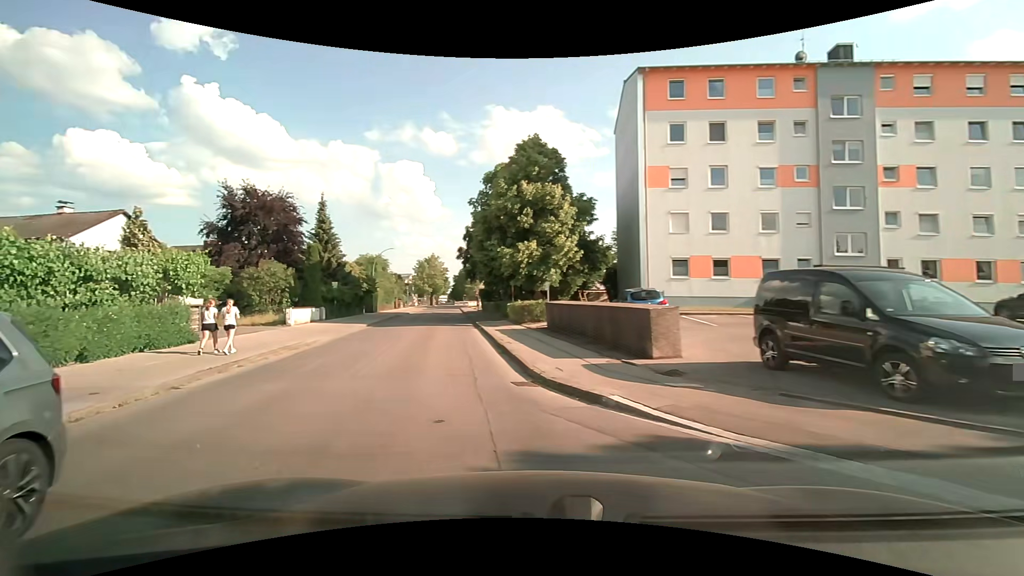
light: Day
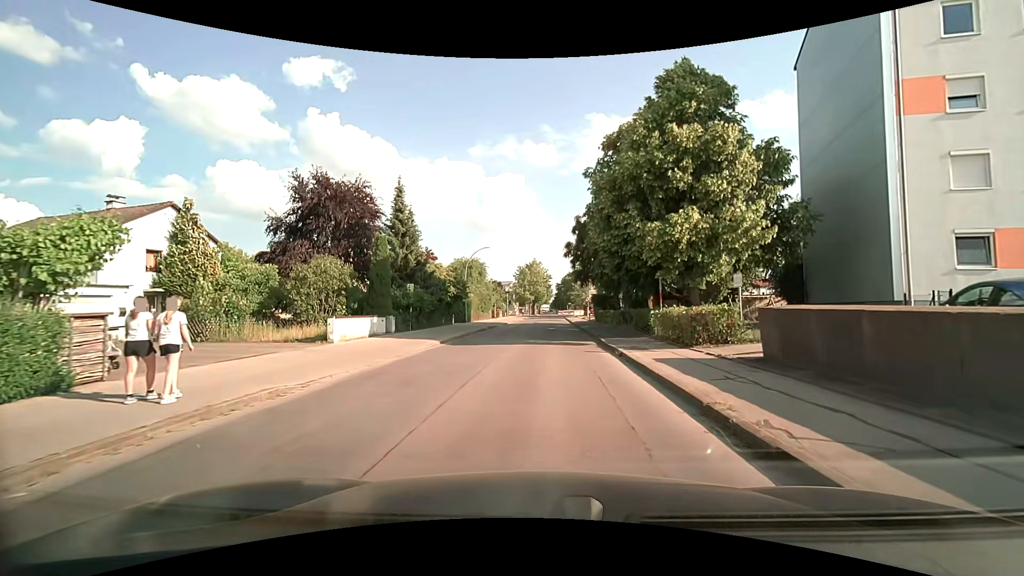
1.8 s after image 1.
(-1.9, +10.7) m; -13°
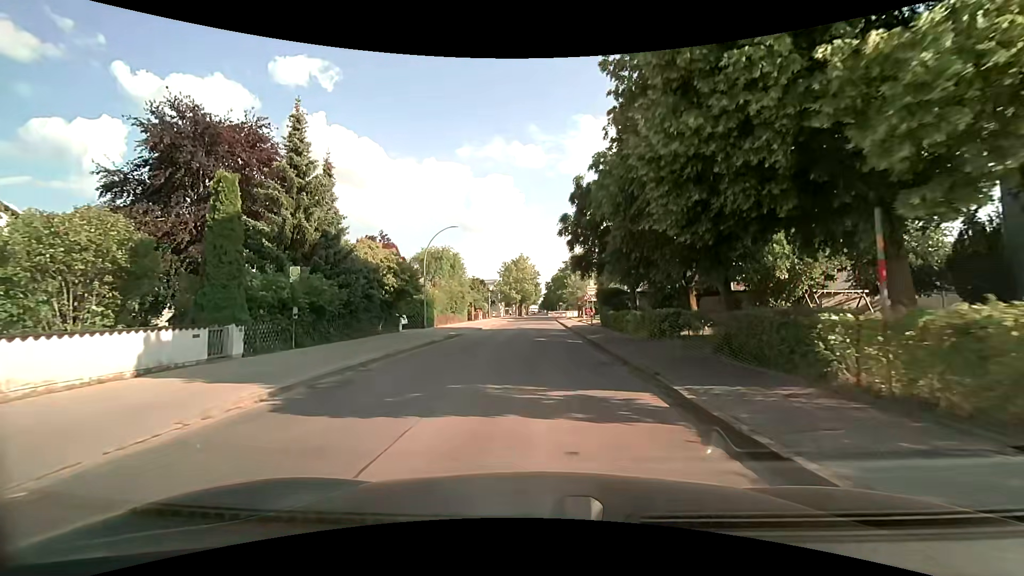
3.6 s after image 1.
(+0.4, +13.5) m; +2°
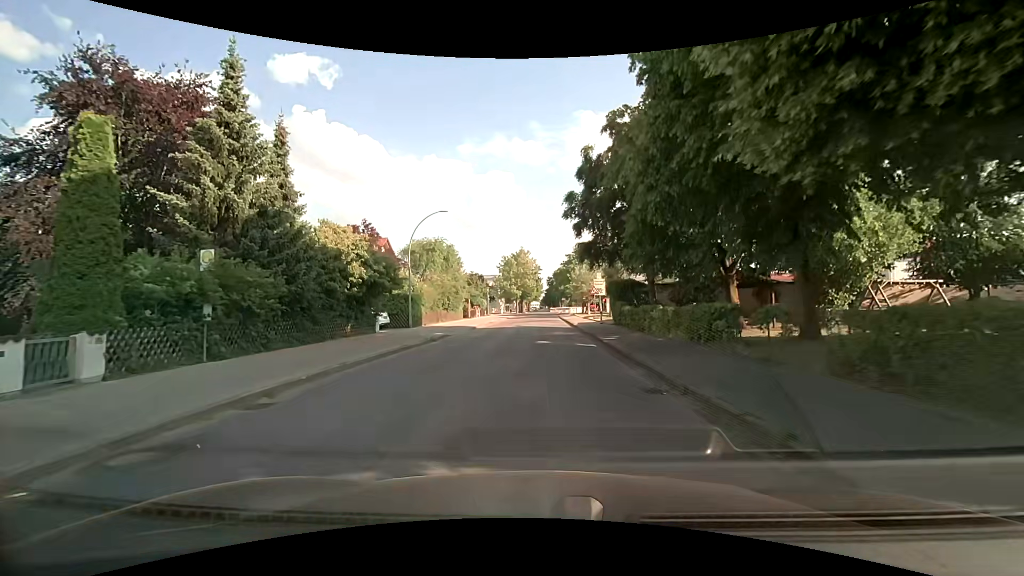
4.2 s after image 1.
(0.0, +4.9) m; 0°
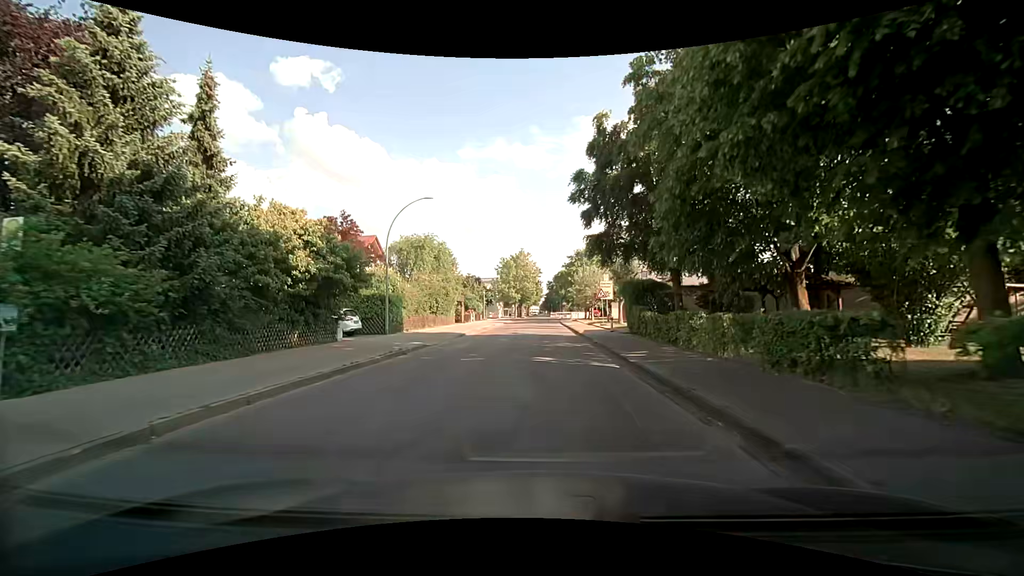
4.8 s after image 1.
(0.0, +5.0) m; -1°
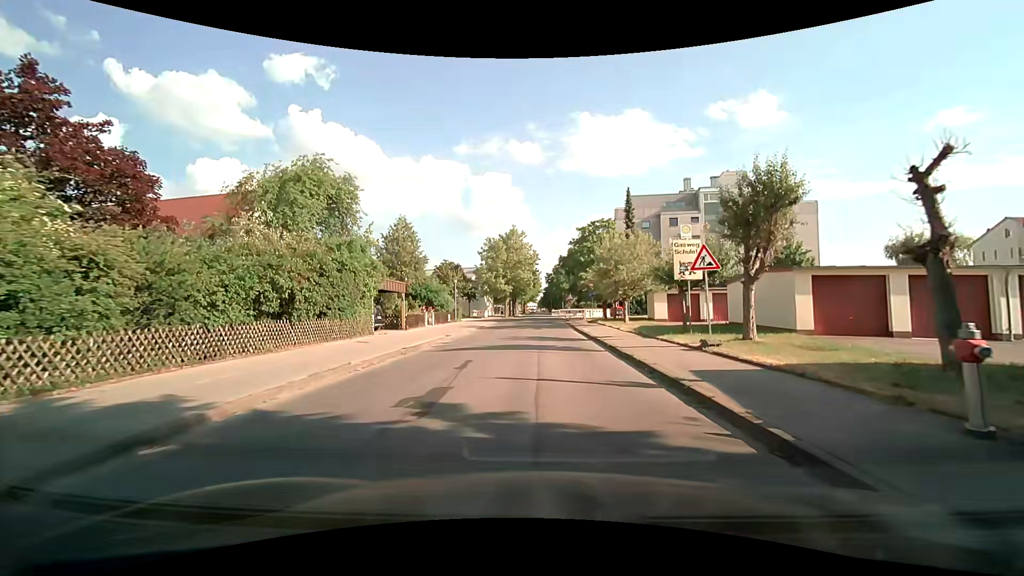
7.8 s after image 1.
(+0.4, +23.7) m; +1°
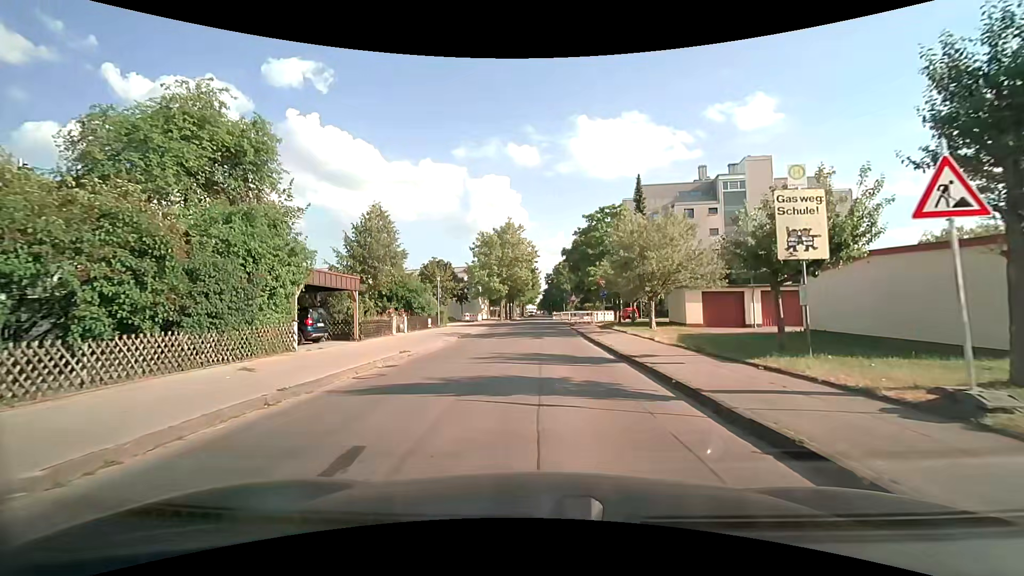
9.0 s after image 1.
(0.0, +8.2) m; -1°
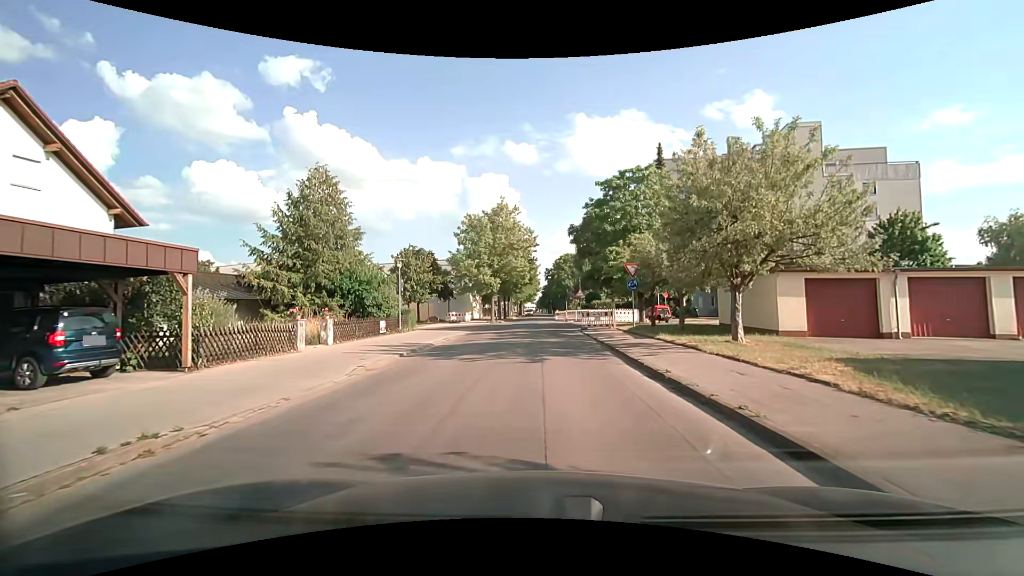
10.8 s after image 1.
(+0.1, +11.5) m; +1°
(0, +10) (0, +20) (0, +30) (+1, +40) (+1, +50) (+1, +60) (+1, +70) (+1, +80) (+1, +90) (+1, +100) m
